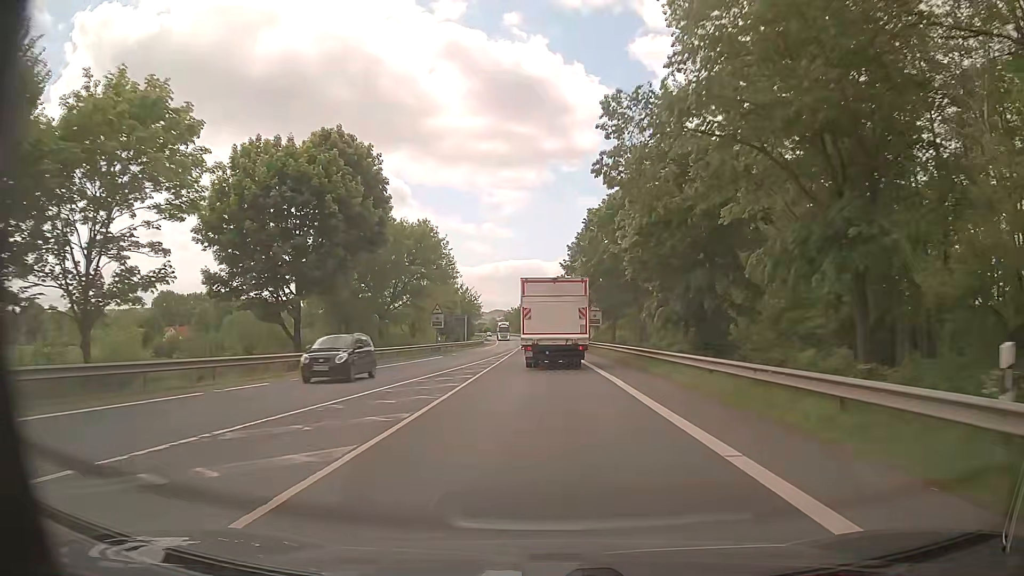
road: primary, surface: asphalt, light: Day
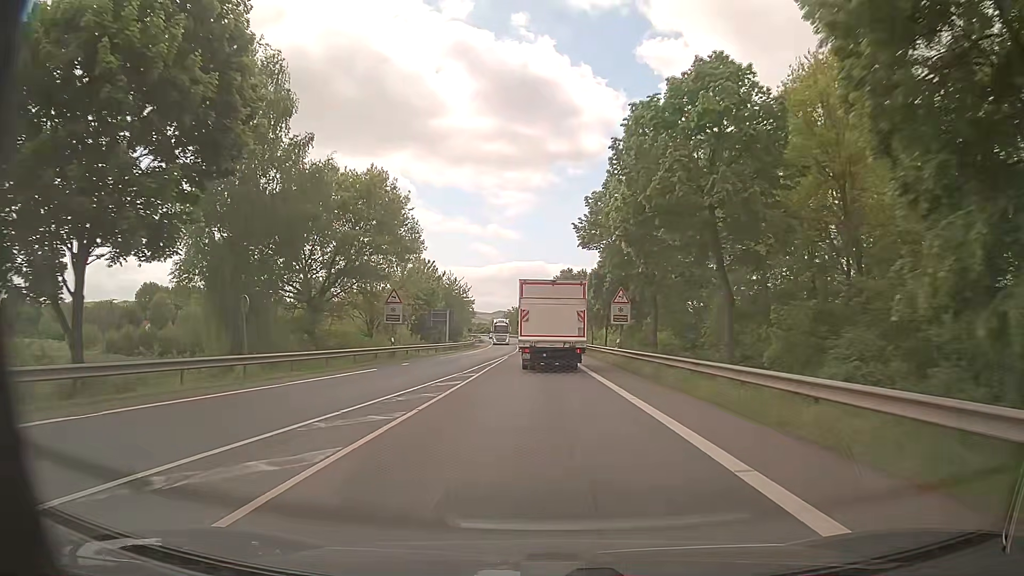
(-0.1, +19.4) m; 0°
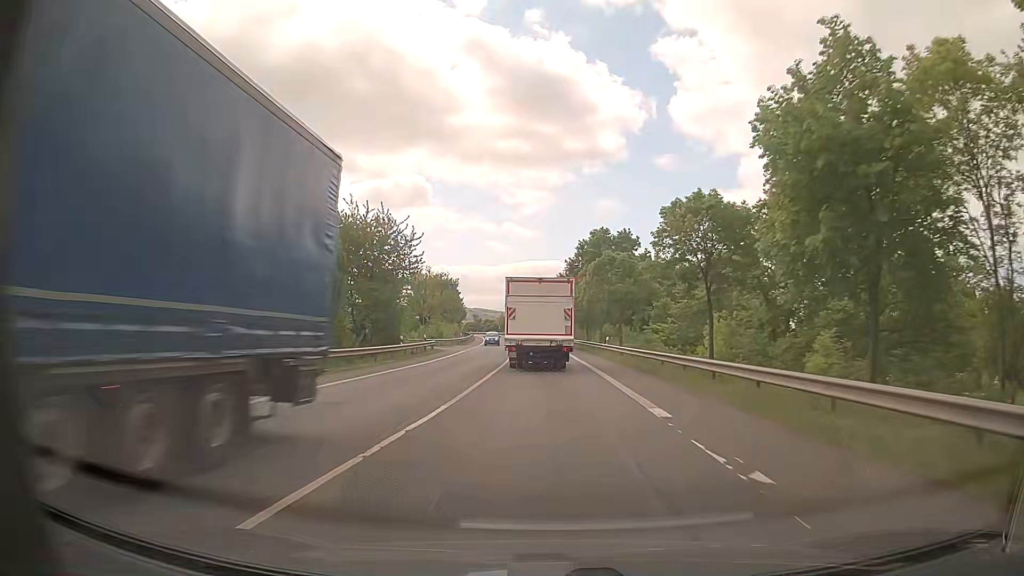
(-1.1, +48.1) m; -2°
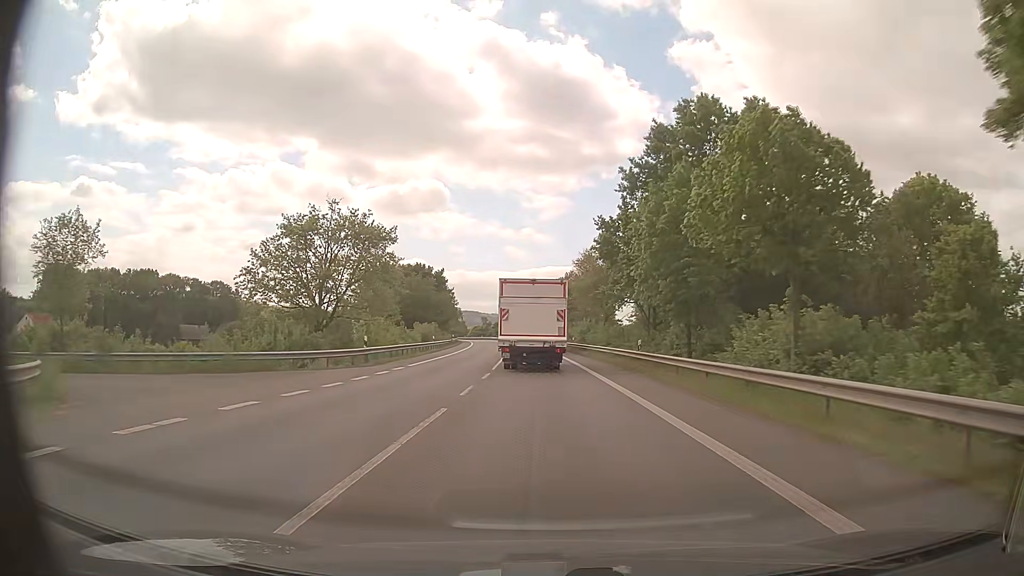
(-0.5, +47.8) m; -1°
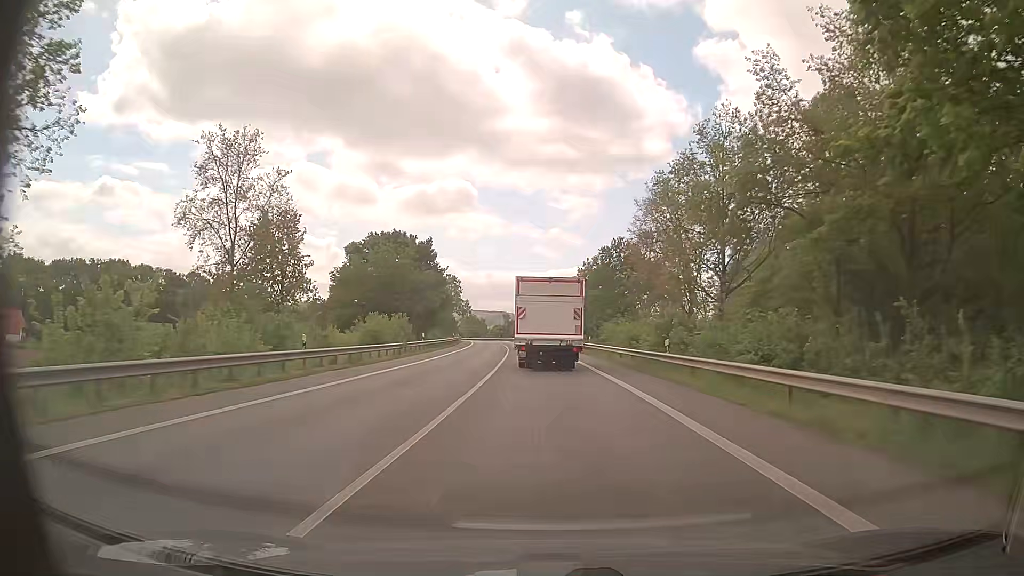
(-0.9, +38.0) m; -2°
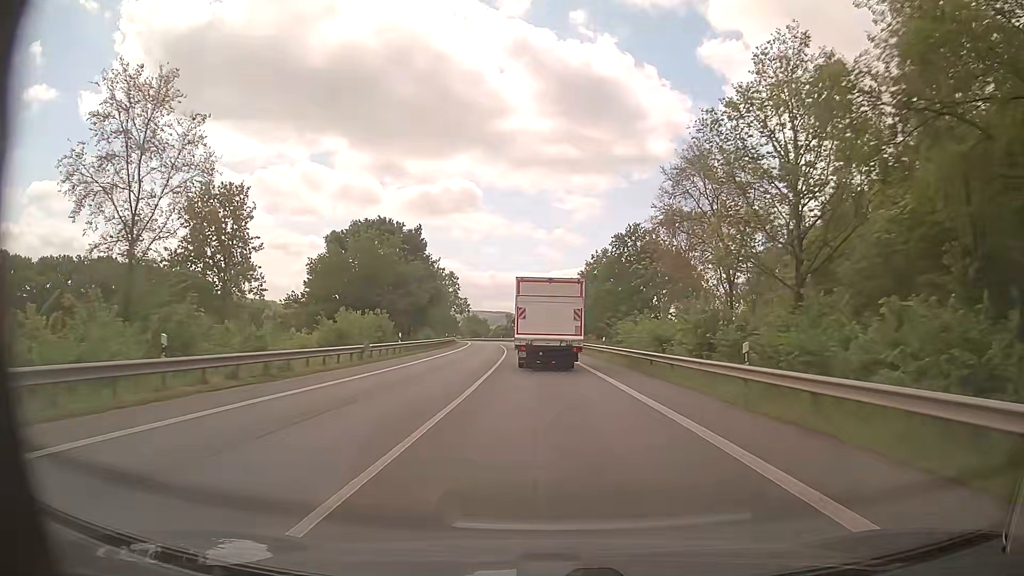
(0.0, +9.5) m; 0°
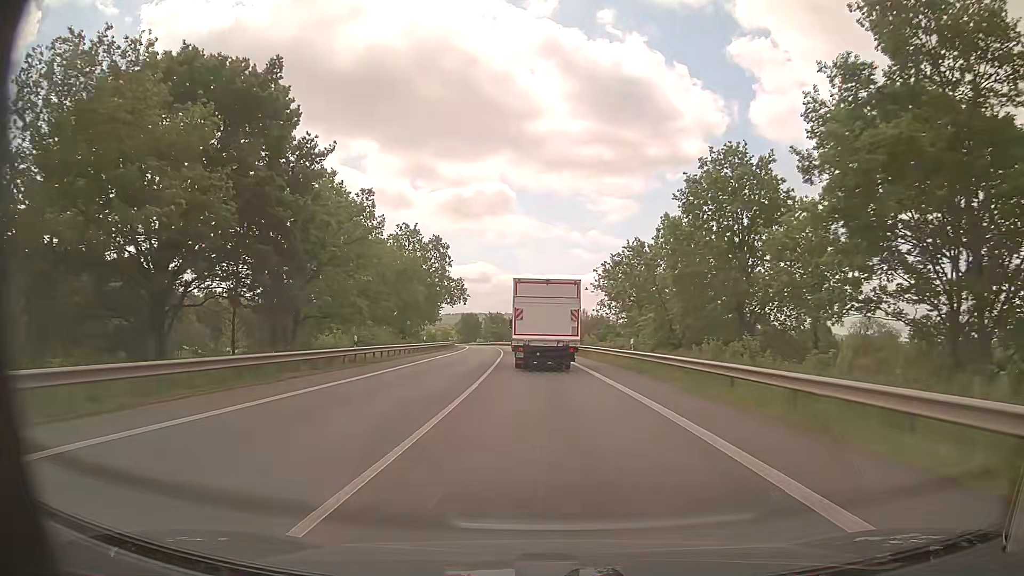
(-1.3, +47.3) m; -3°
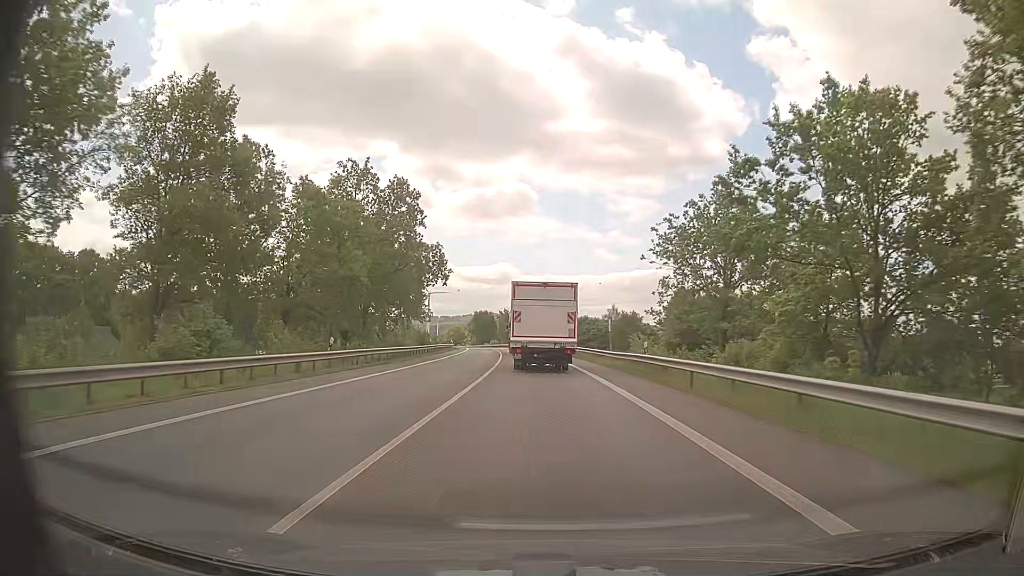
(-0.5, +28.5) m; -2°
(0, +10) (0, +20) (-1, +30) (-1, +40) (-1, +50) (-2, +60) (-3, +70) (-4, +80) (-5, +90) (-6, +100) m
